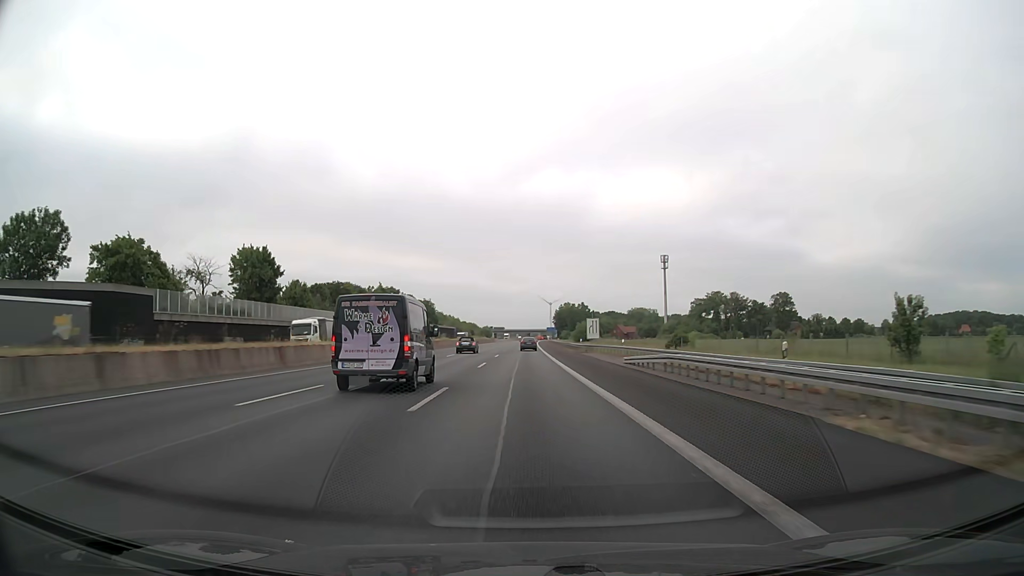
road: motorway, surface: asphalt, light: Day
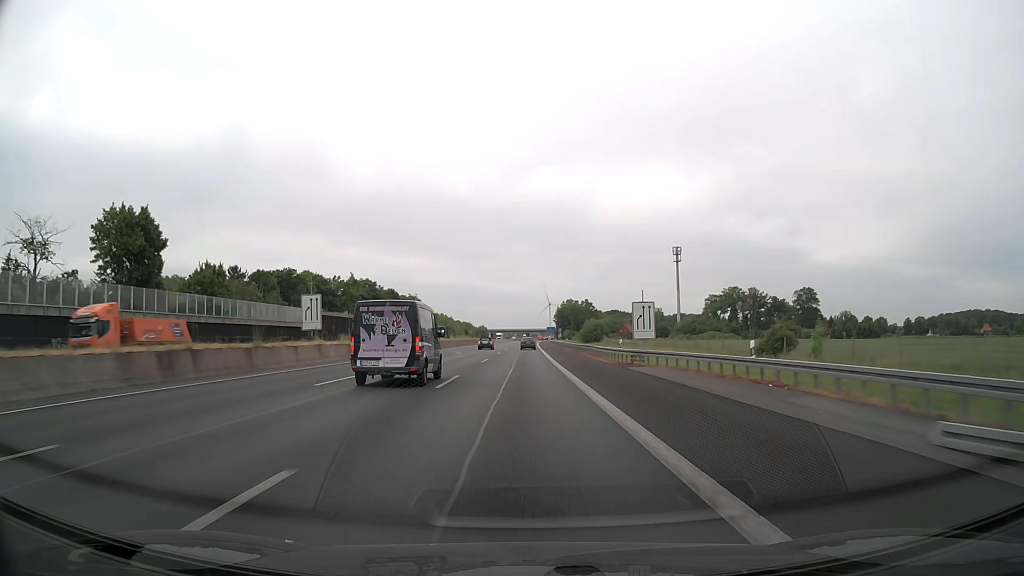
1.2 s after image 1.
(+0.1, +30.1) m; 0°
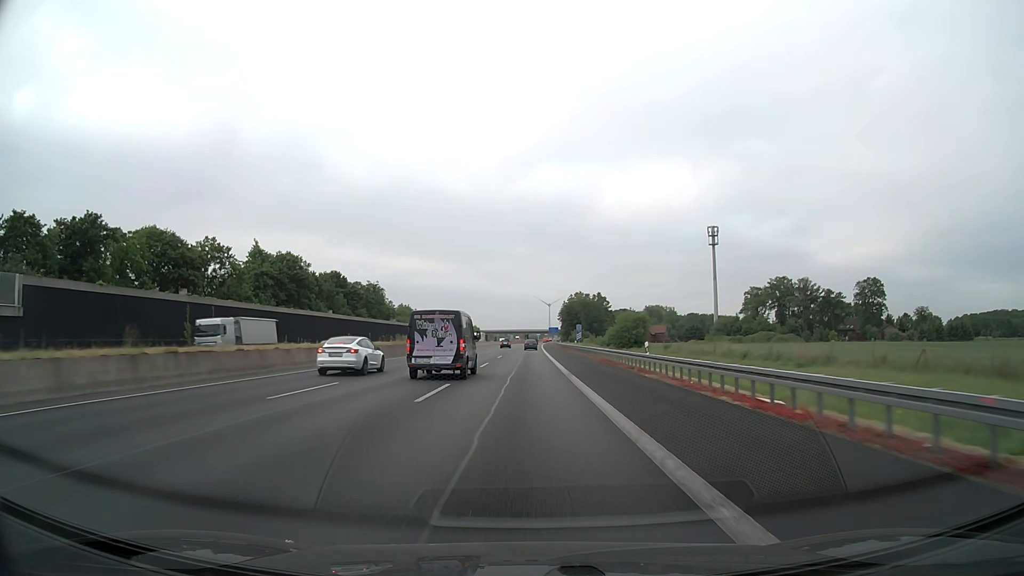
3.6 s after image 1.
(-0.1, +59.6) m; 0°
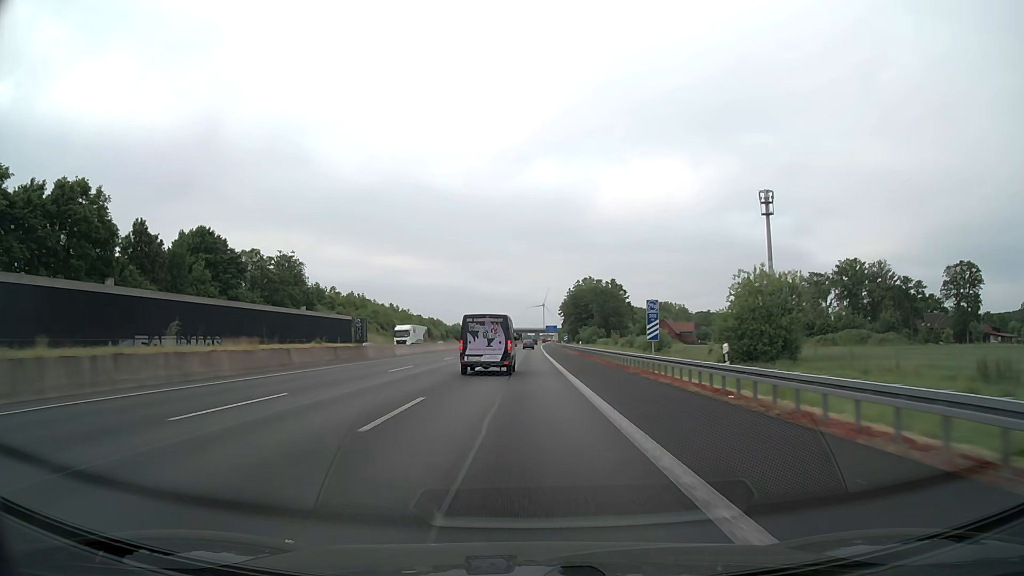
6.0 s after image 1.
(+0.2, +60.7) m; +1°
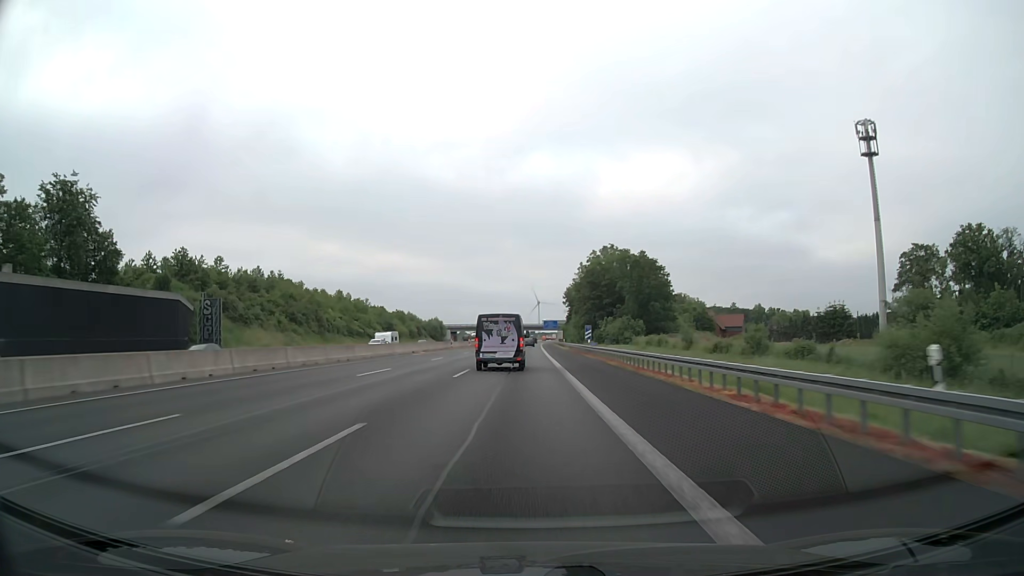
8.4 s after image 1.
(+0.3, +60.8) m; 0°
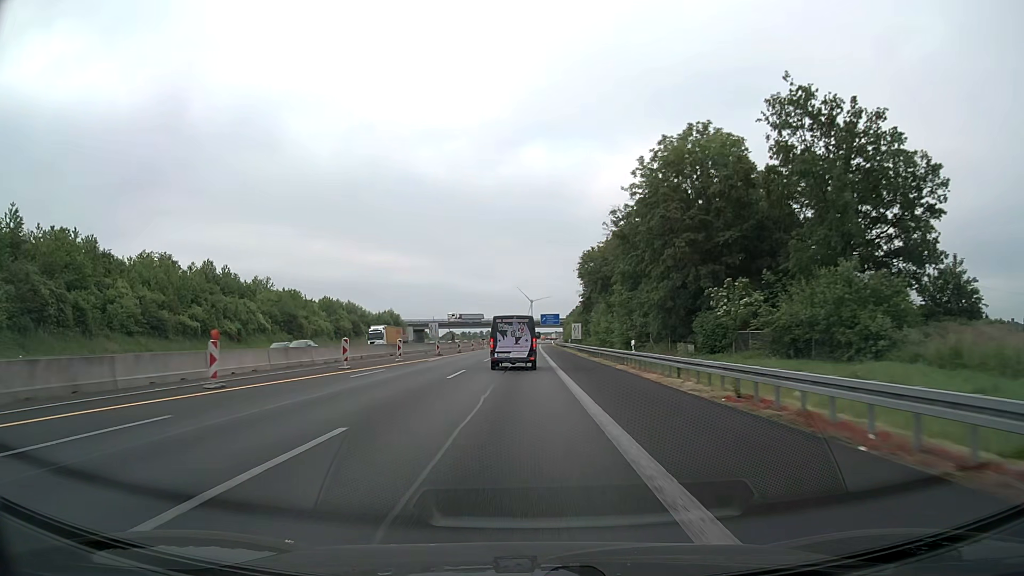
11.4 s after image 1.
(+0.5, +74.3) m; +1°
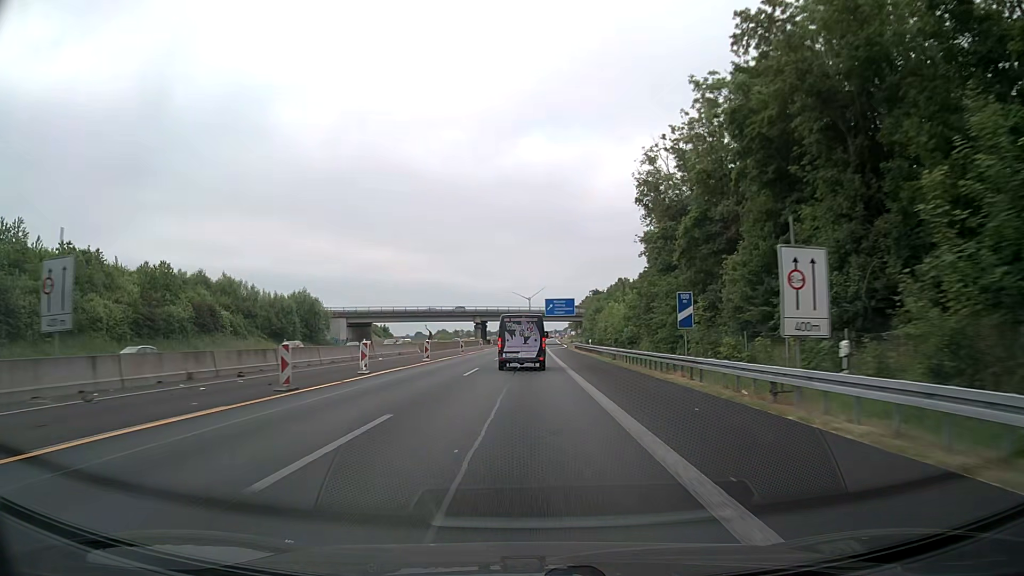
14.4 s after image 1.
(-0.1, +72.6) m; 0°
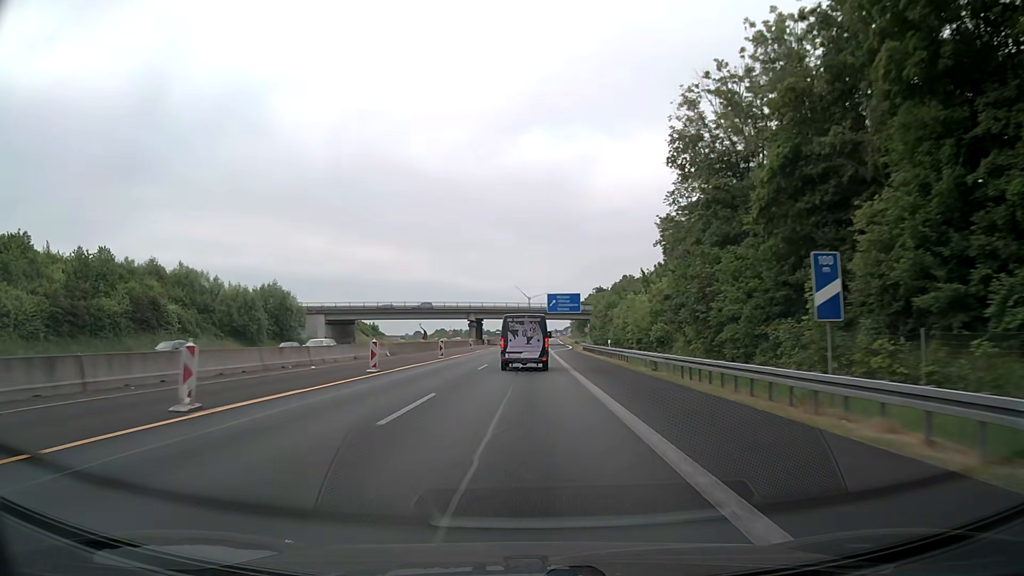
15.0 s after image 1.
(0.0, +14.1) m; 0°
(0, +10) (0, +20) (0, +30) (0, +40) (0, +50) (0, +60) (+1, +70) (+1, +80) (+1, +90) (+1, +100) m
